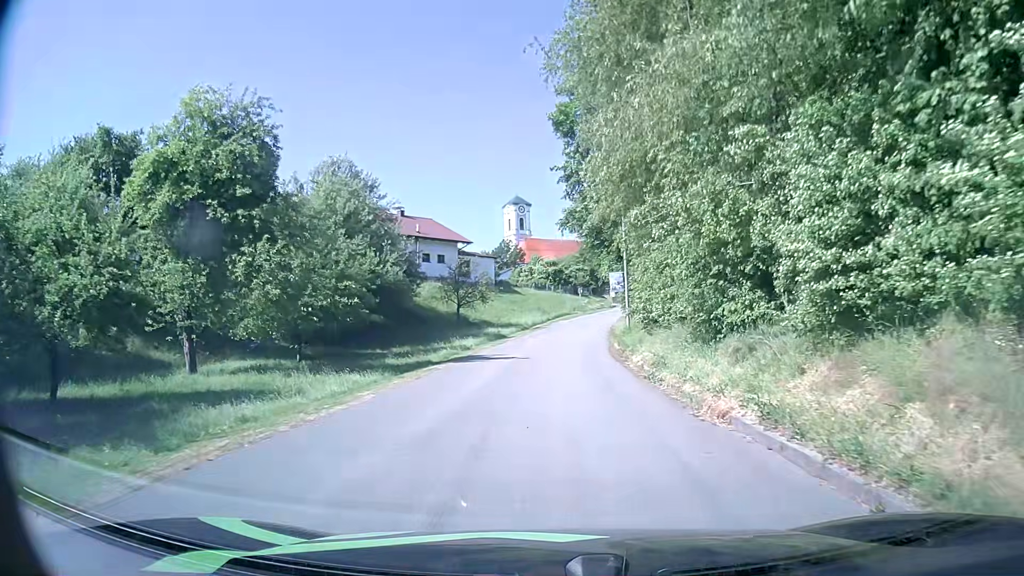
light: Day
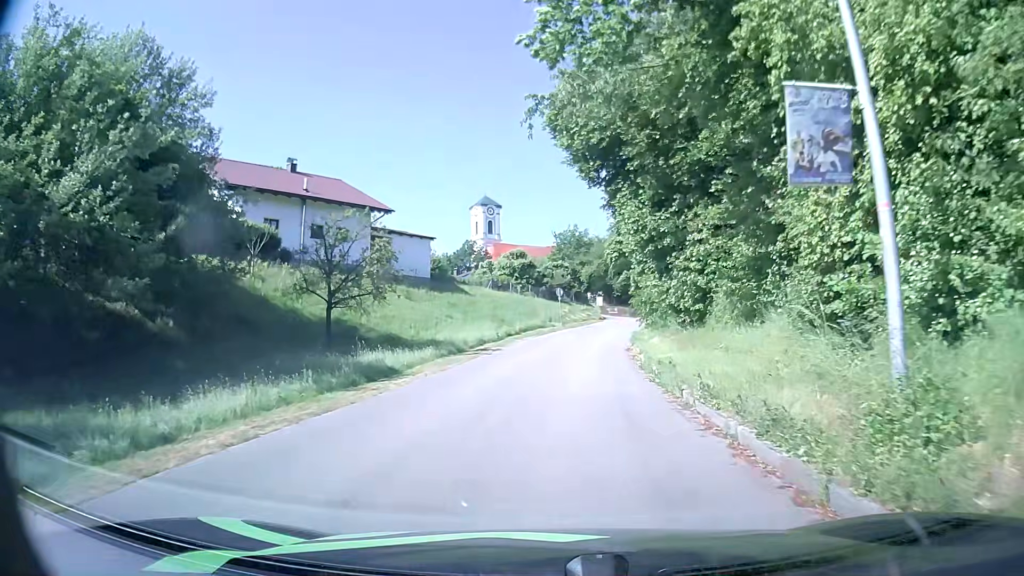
(+0.5, +25.4) m; +2°
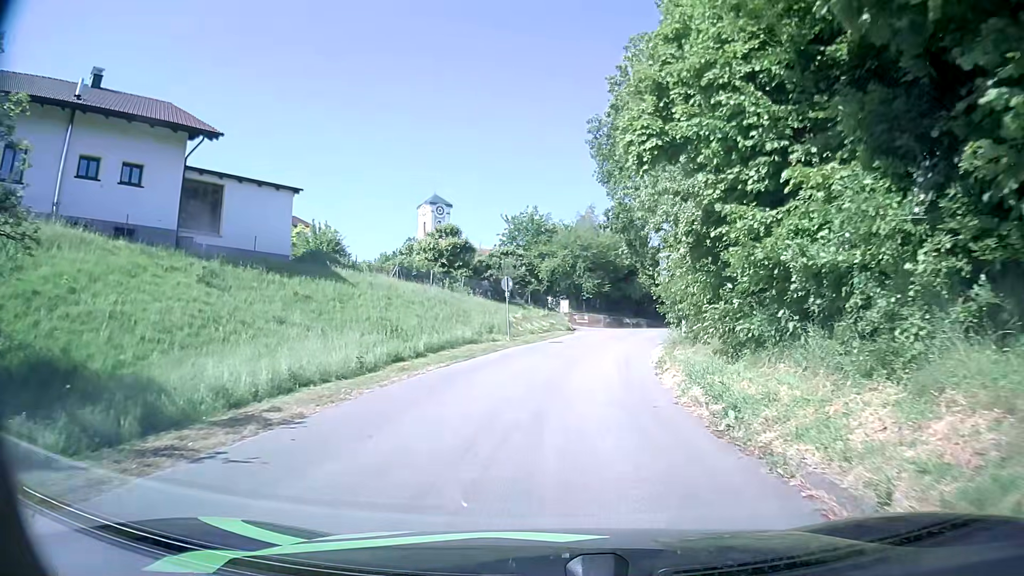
(+0.7, +20.1) m; +5°
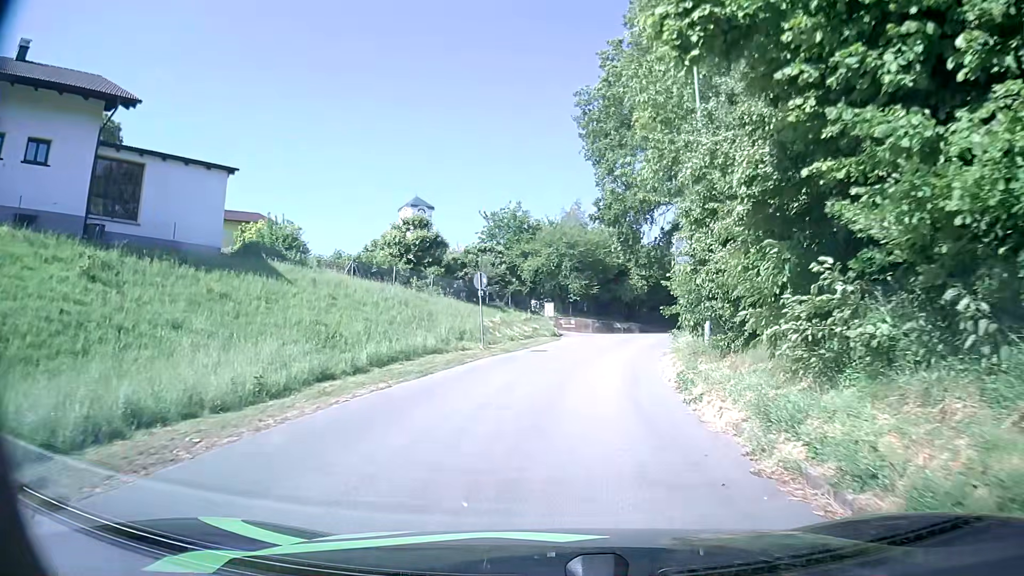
(0.0, +5.1) m; 0°
